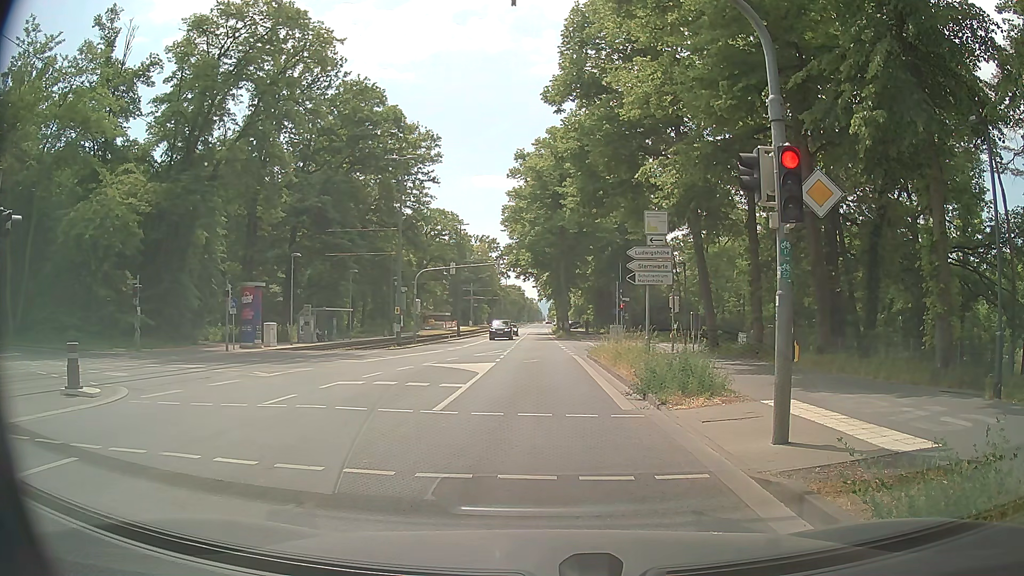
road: tertiary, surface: asphalt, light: Day
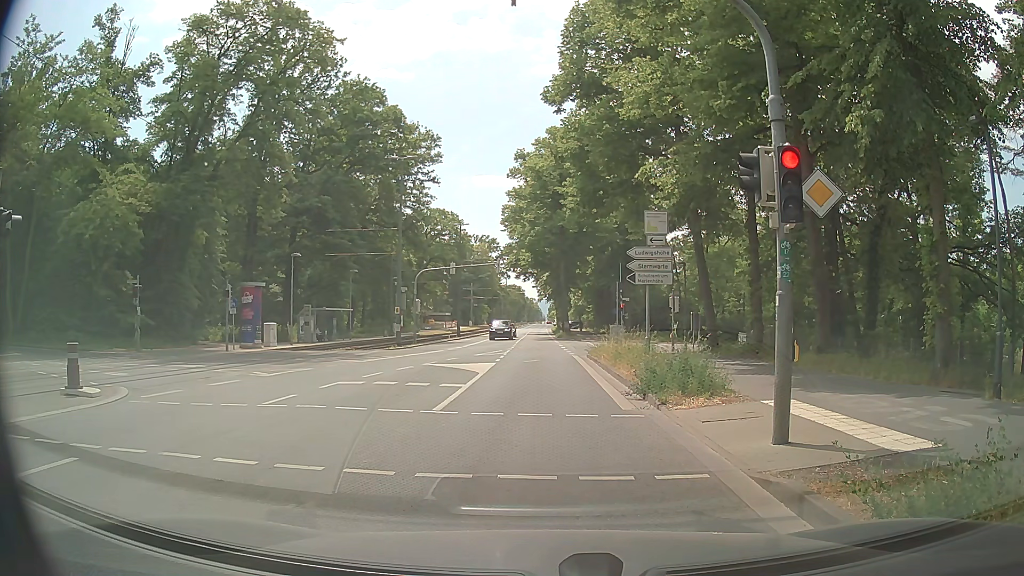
(0.0, 0.0) m; 0°
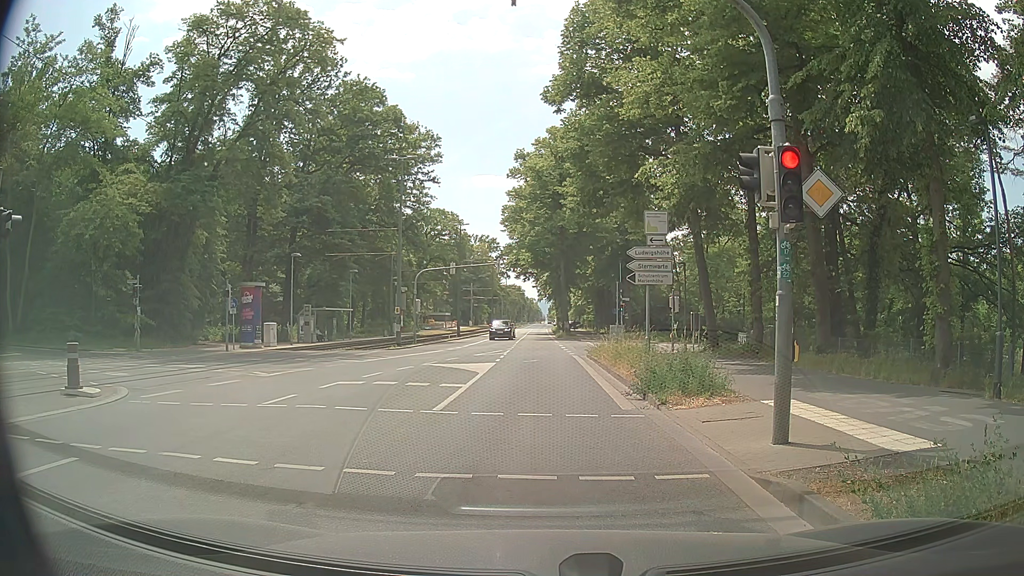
(0.0, 0.0) m; 0°
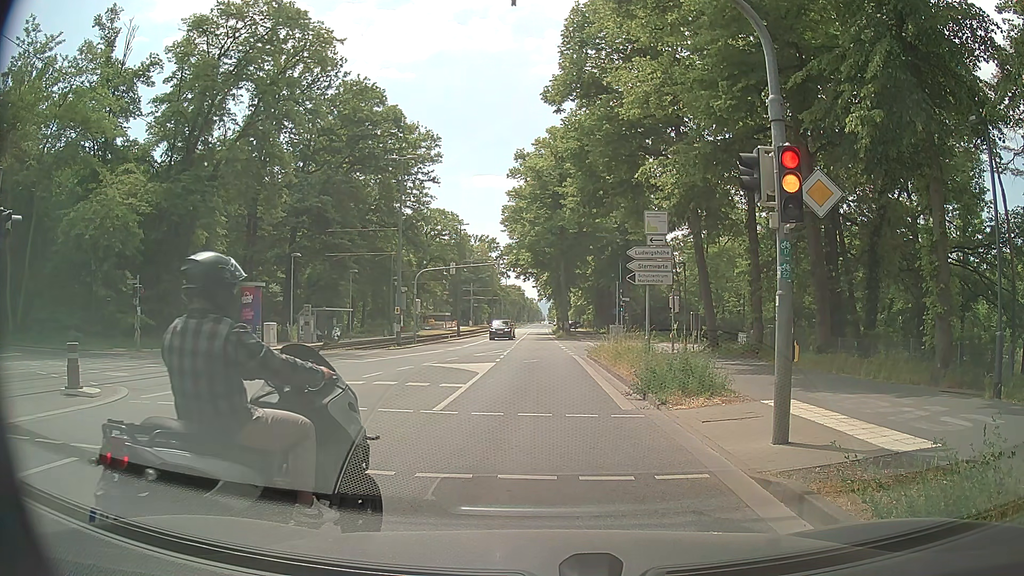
(0.0, 0.0) m; 0°
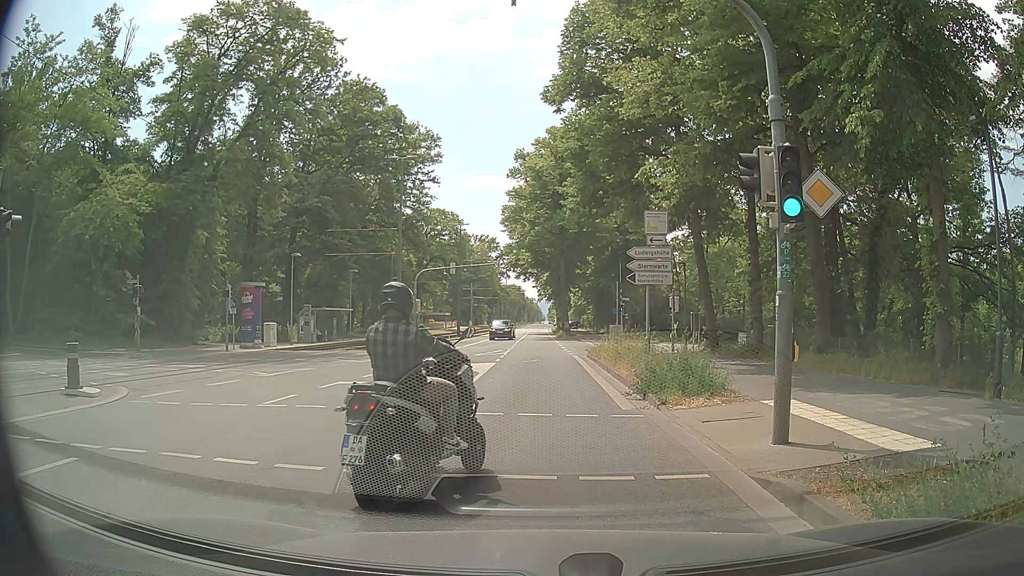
(0.0, 0.0) m; 0°
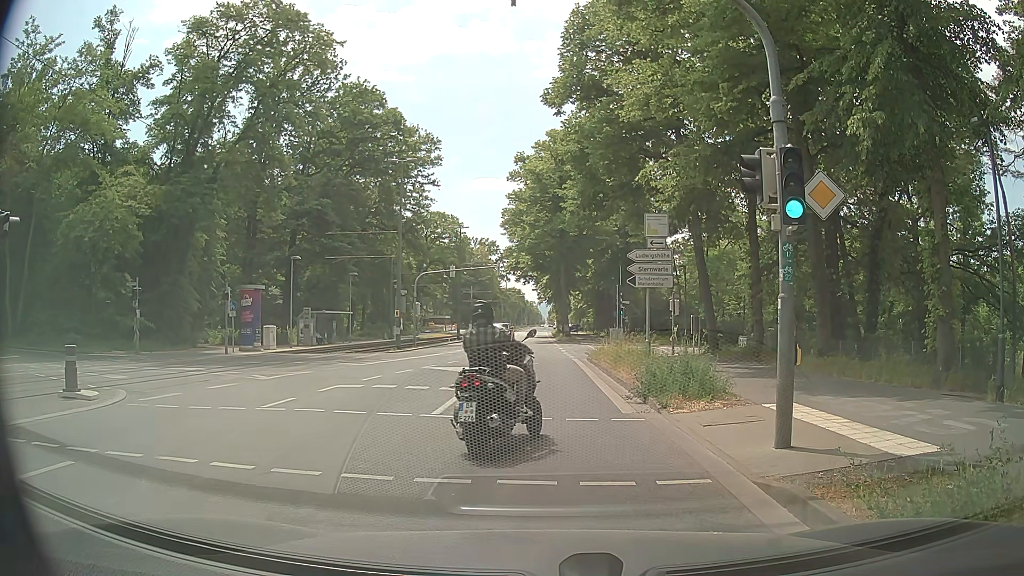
(0.0, 0.0) m; 0°
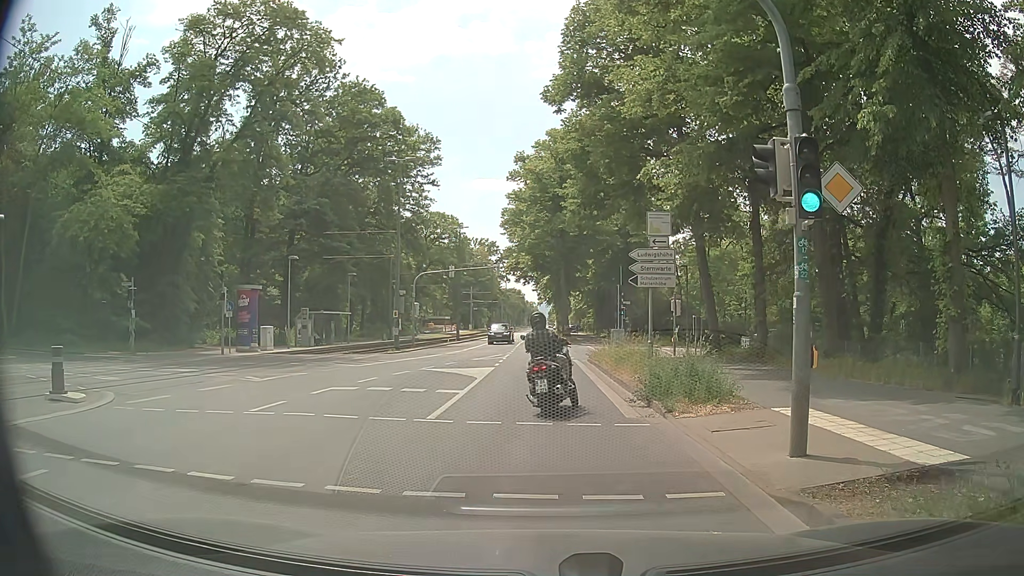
(0.0, +0.5) m; 0°
